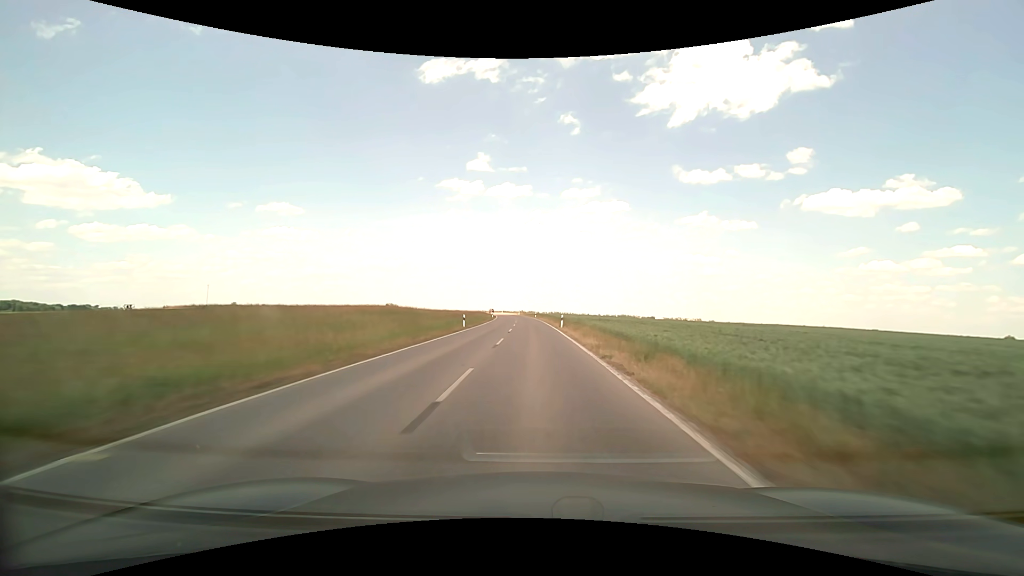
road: secondary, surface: asphalt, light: Day
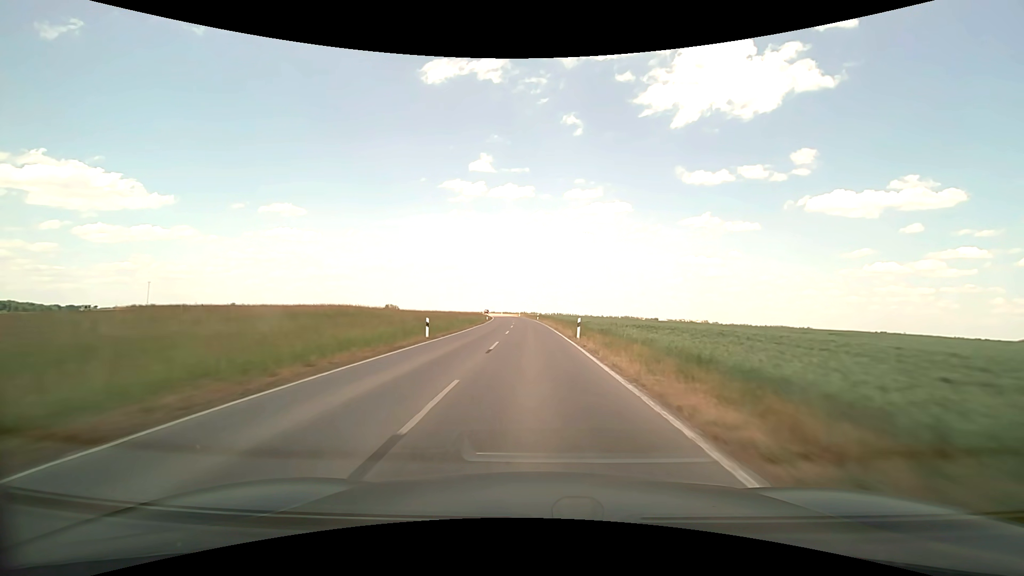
(0.0, +14.0) m; 0°
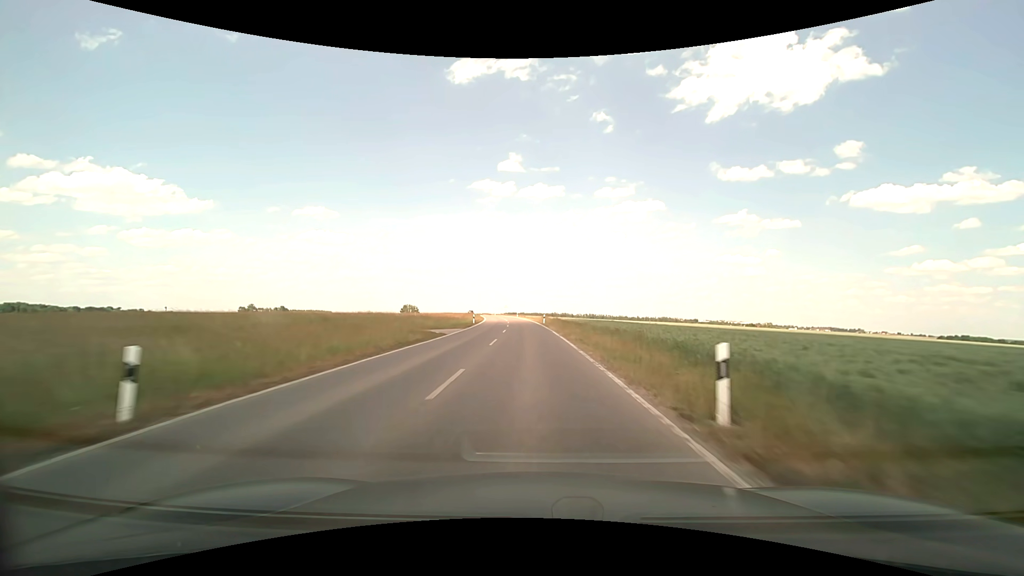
(-1.7, +70.5) m; -3°
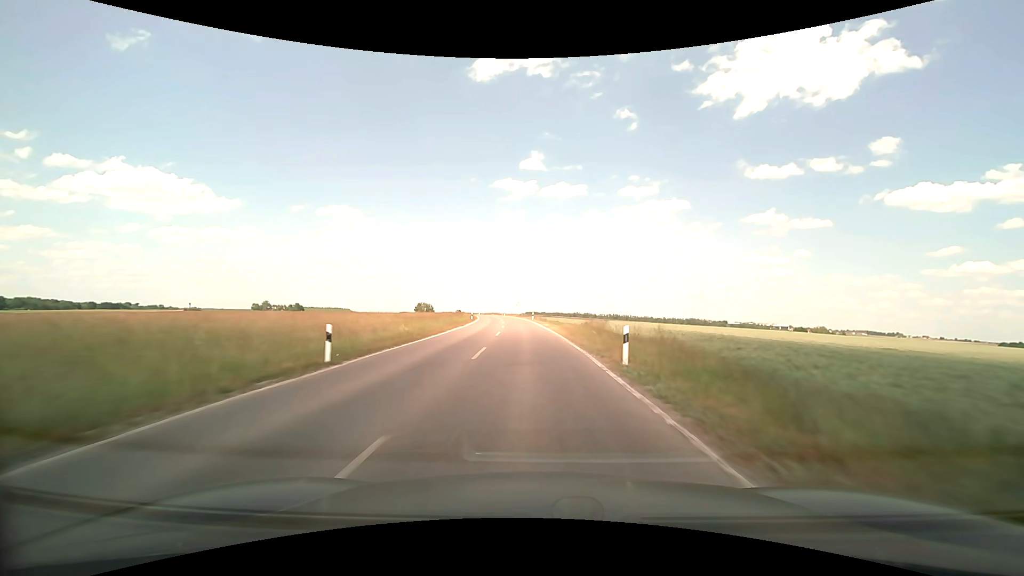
(-1.0, +42.7) m; -2°
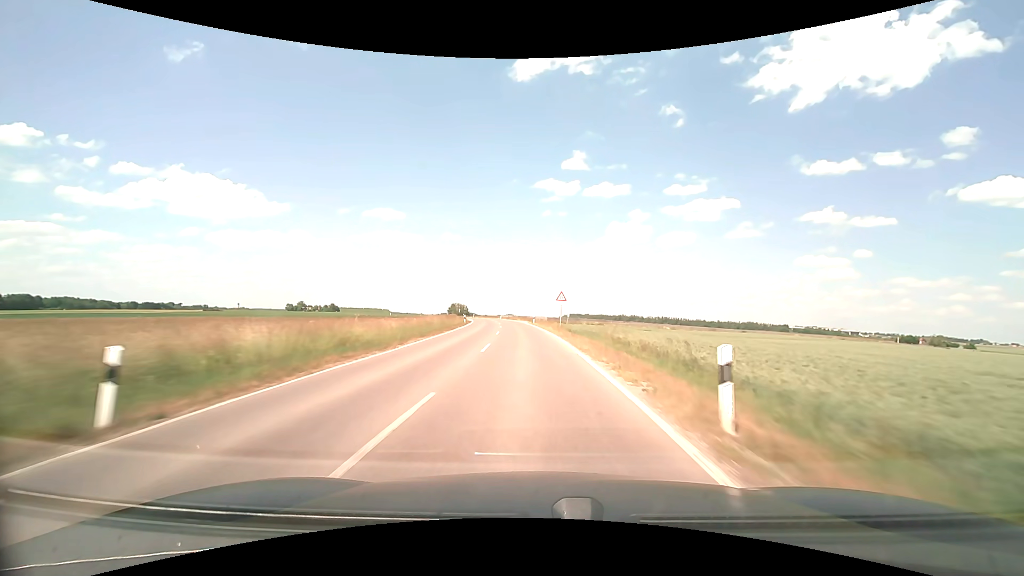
(-2.1, +57.3) m; -5°
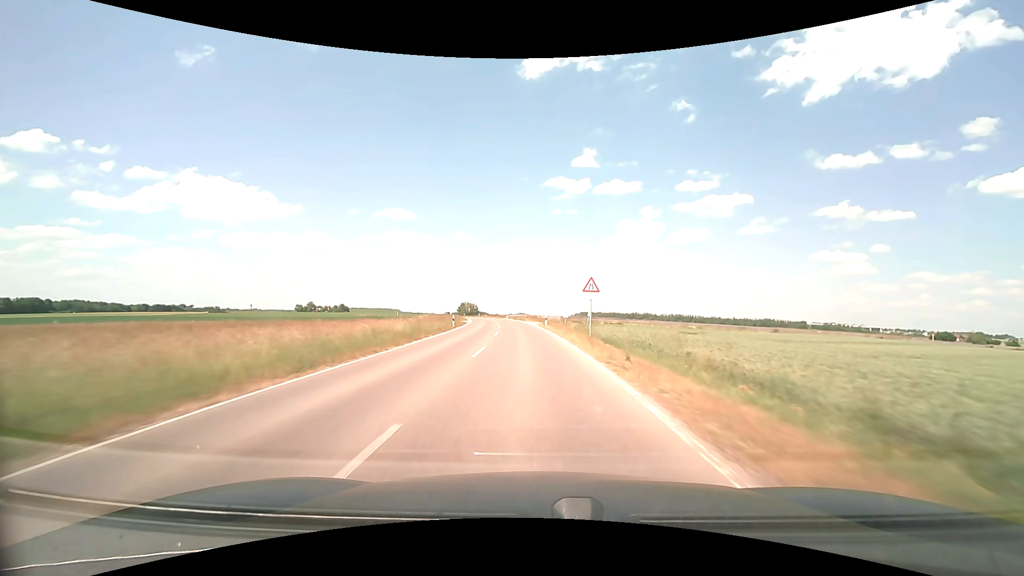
(-0.1, +14.4) m; -1°
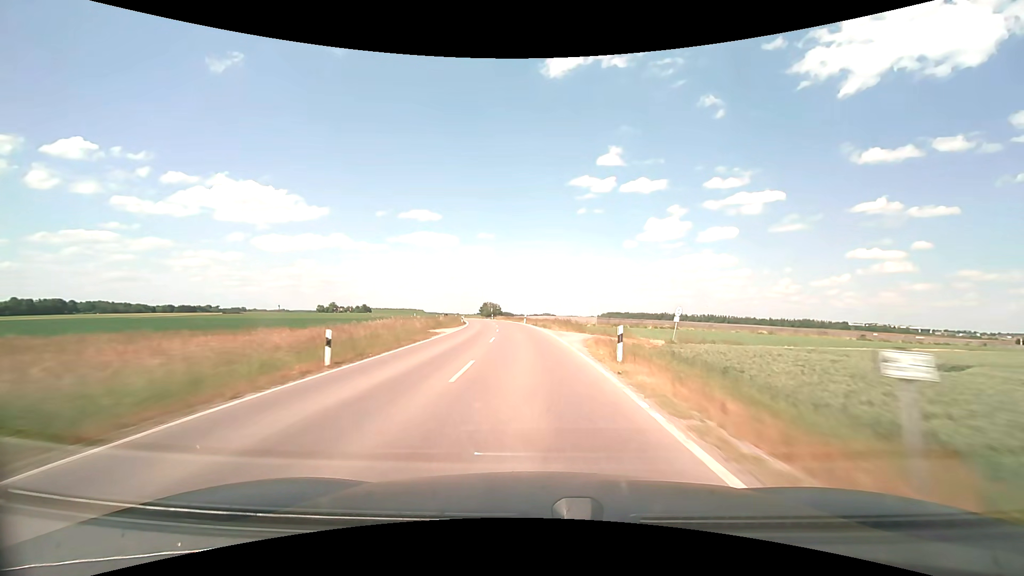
(-0.7, +28.7) m; -3°
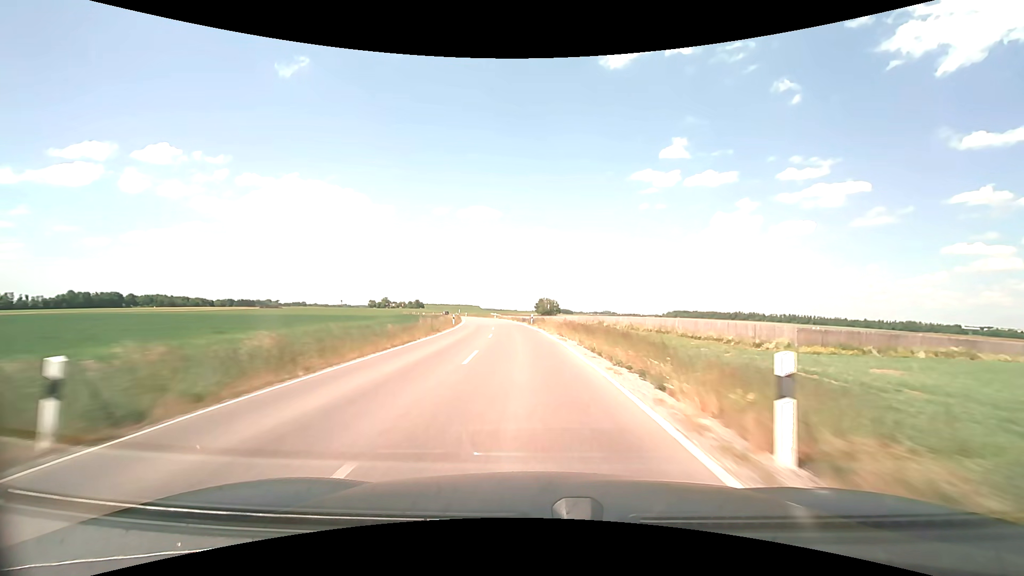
(-3.1, +57.3) m; -7°
(0, +10) (0, +20) (-1, +30) (-2, +40) (-3, +50) (-4, +60) (-6, +70) (-7, +80) (-9, +89) (-11, +99) m
